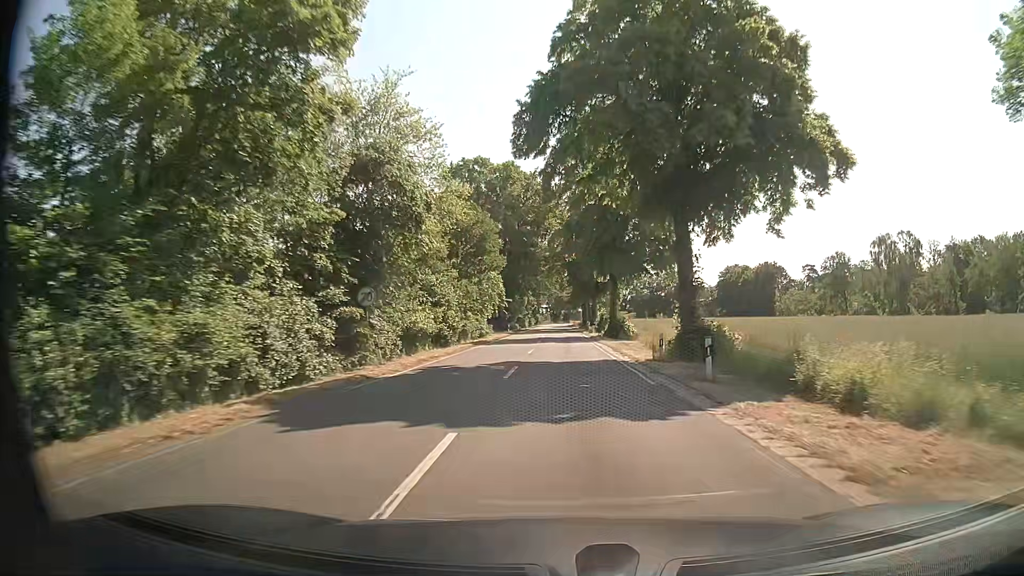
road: secondary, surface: asphalt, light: Day
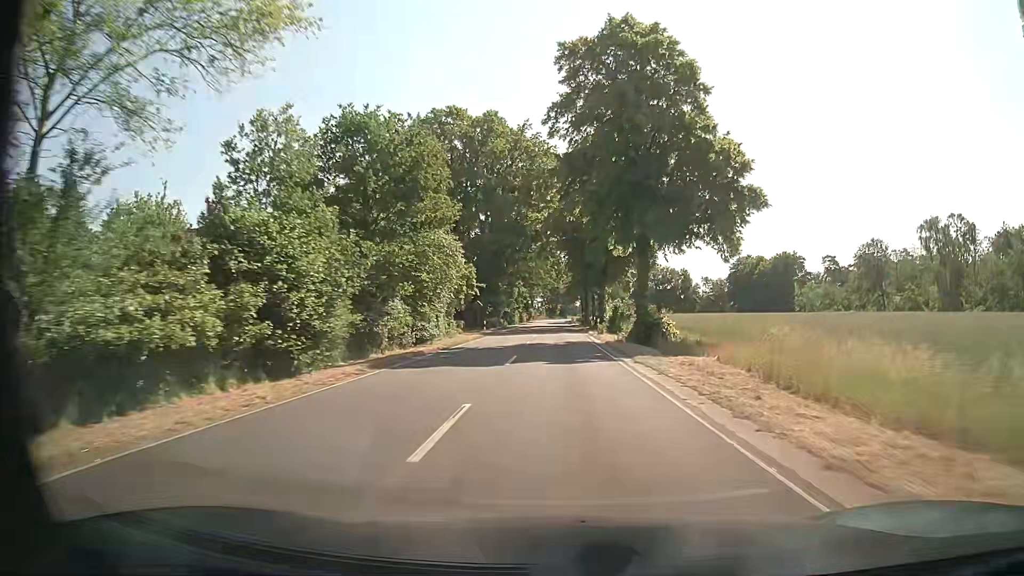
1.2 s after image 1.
(0.0, +21.5) m; 0°
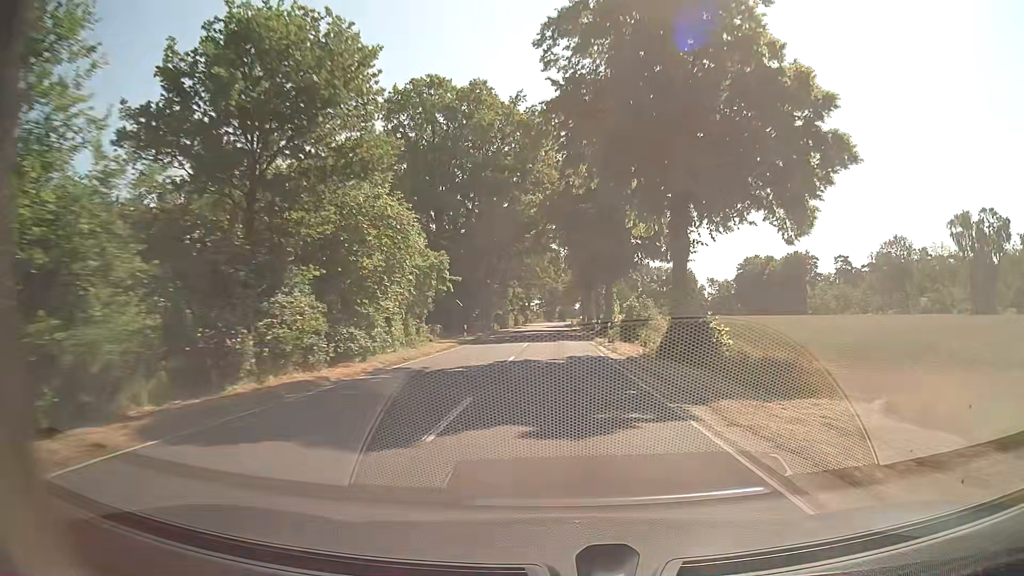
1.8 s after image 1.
(0.0, +11.0) m; 0°
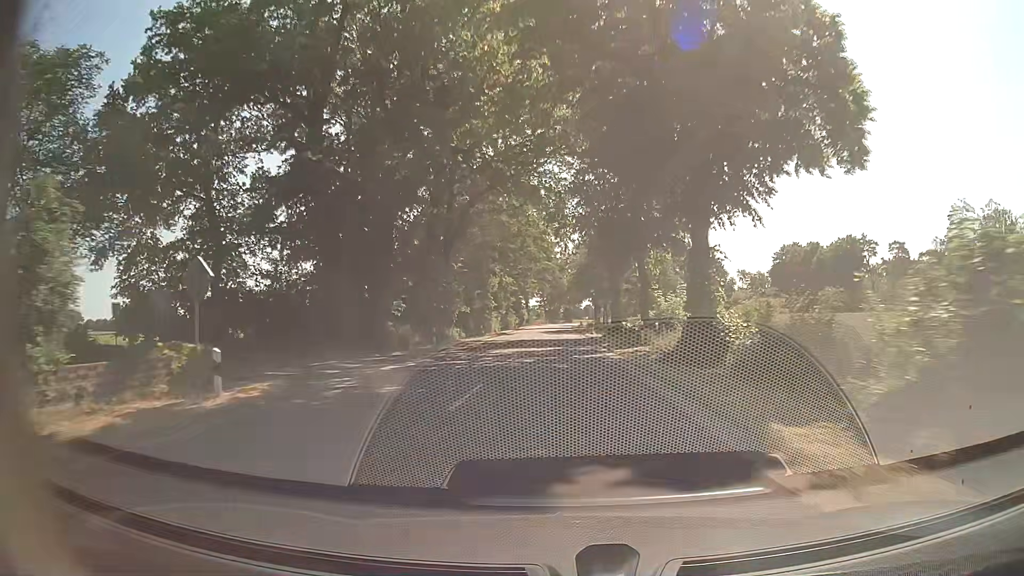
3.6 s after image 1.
(0.0, +33.8) m; 0°
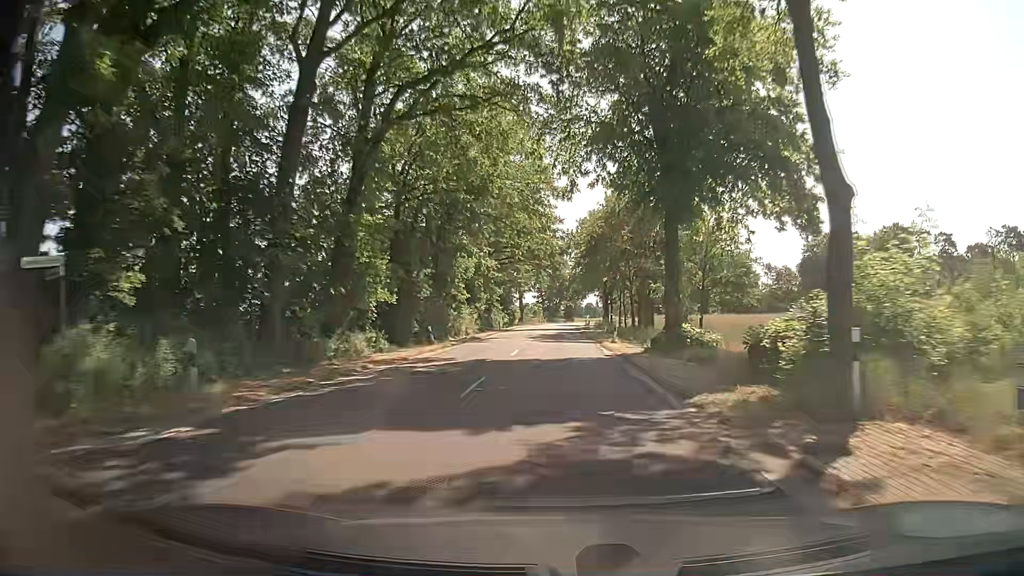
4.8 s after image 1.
(-0.1, +23.0) m; 0°
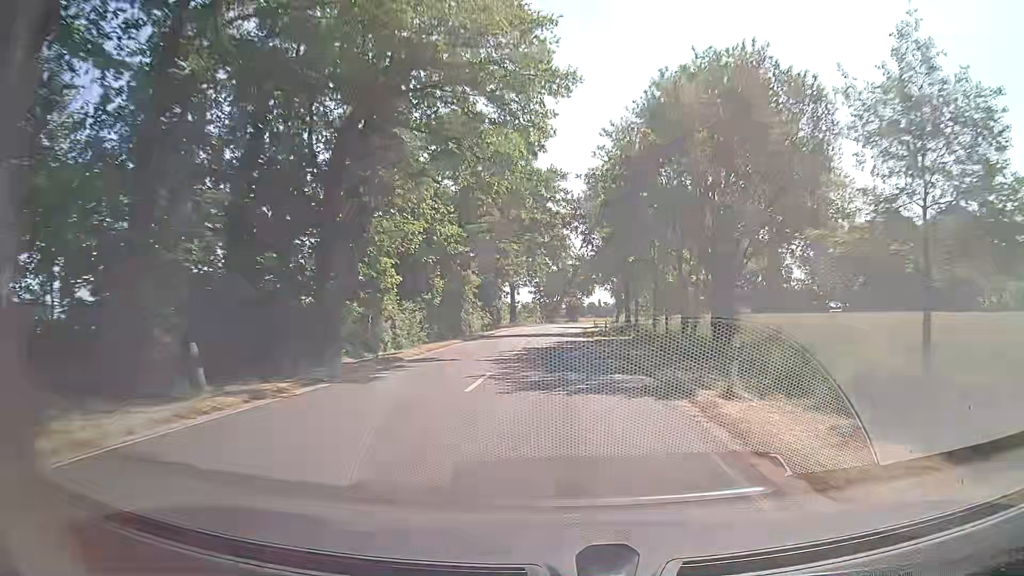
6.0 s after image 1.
(+0.1, +23.2) m; 0°
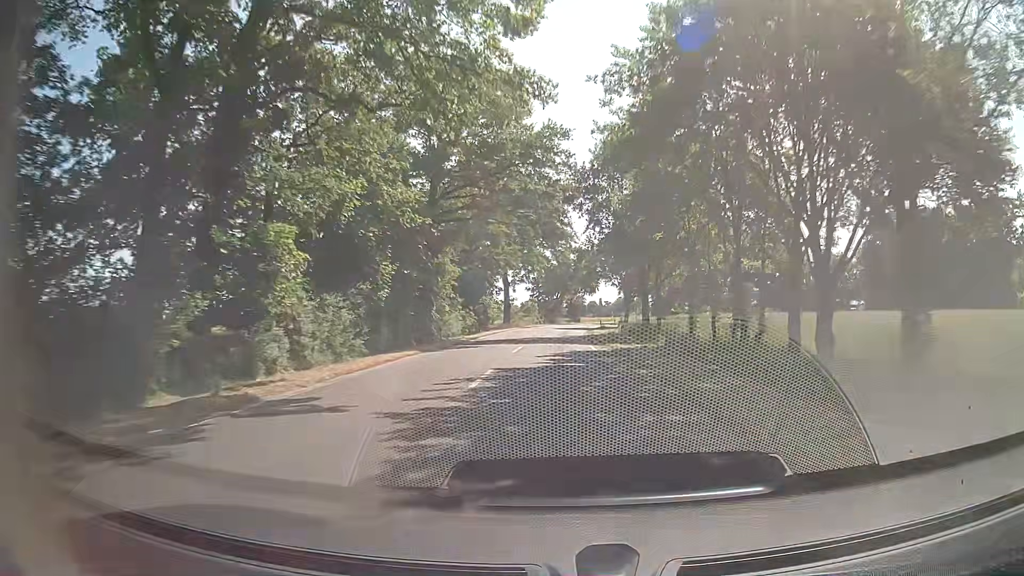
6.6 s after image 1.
(0.0, +11.6) m; 0°
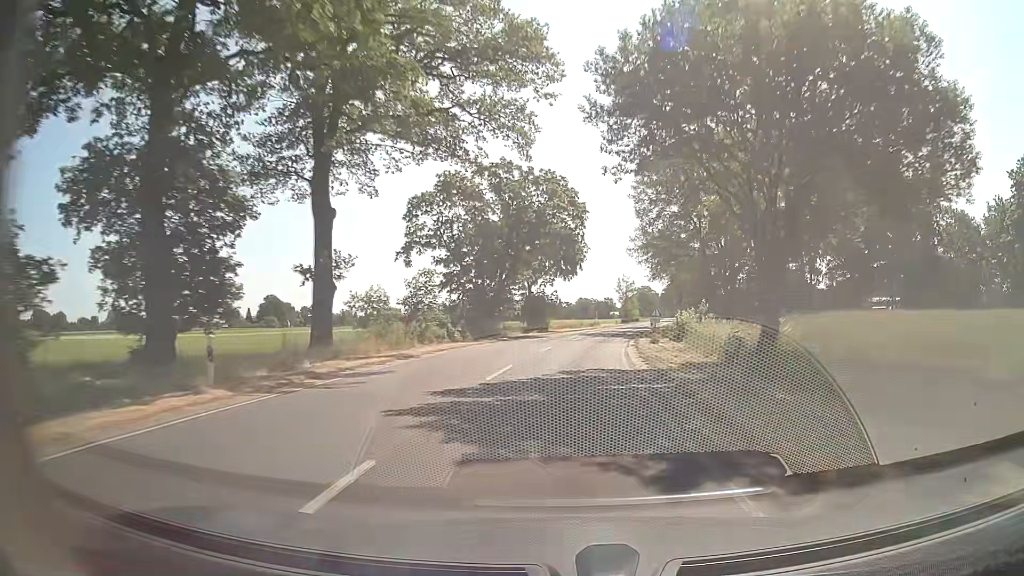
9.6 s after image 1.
(+0.9, +58.6) m; +4°
(0, +10) (+1, +20) (+1, +30) (+2, +40) (+4, +50) (+5, +60) (+7, +69) (+9, +79) (+11, +89) (+13, +99) m
